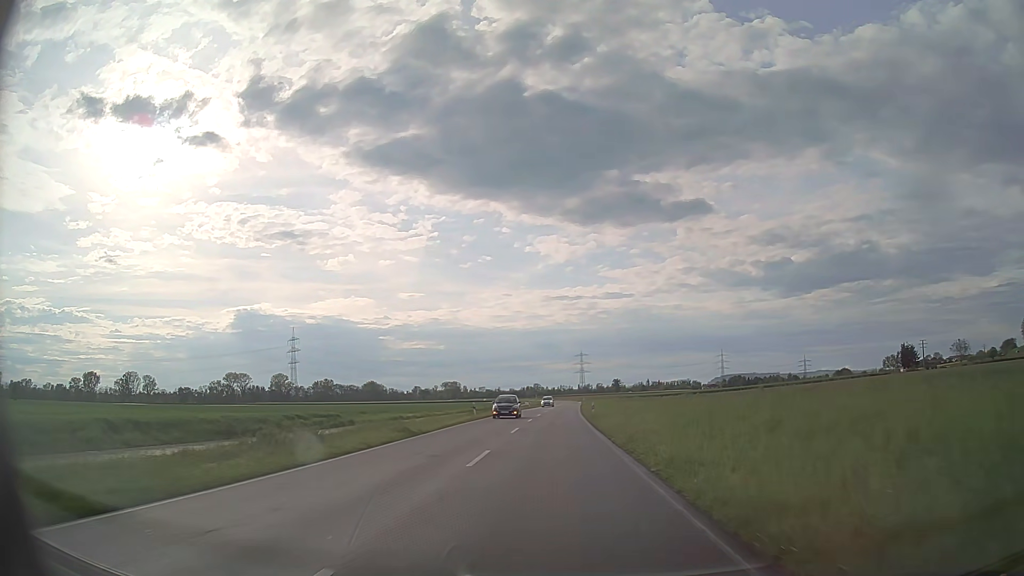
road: tertiary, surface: asphalt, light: Day
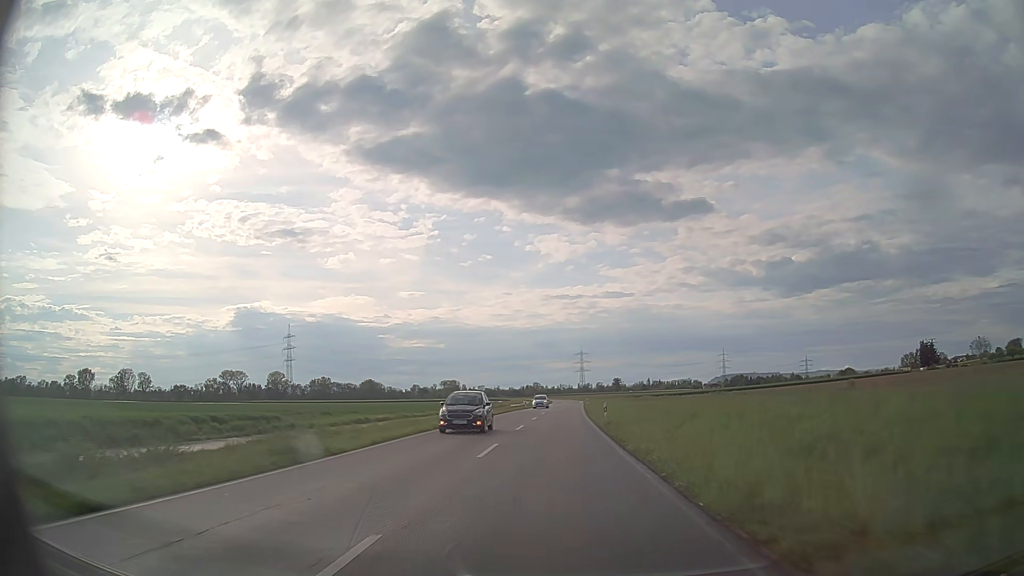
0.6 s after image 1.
(0.0, +10.8) m; 0°
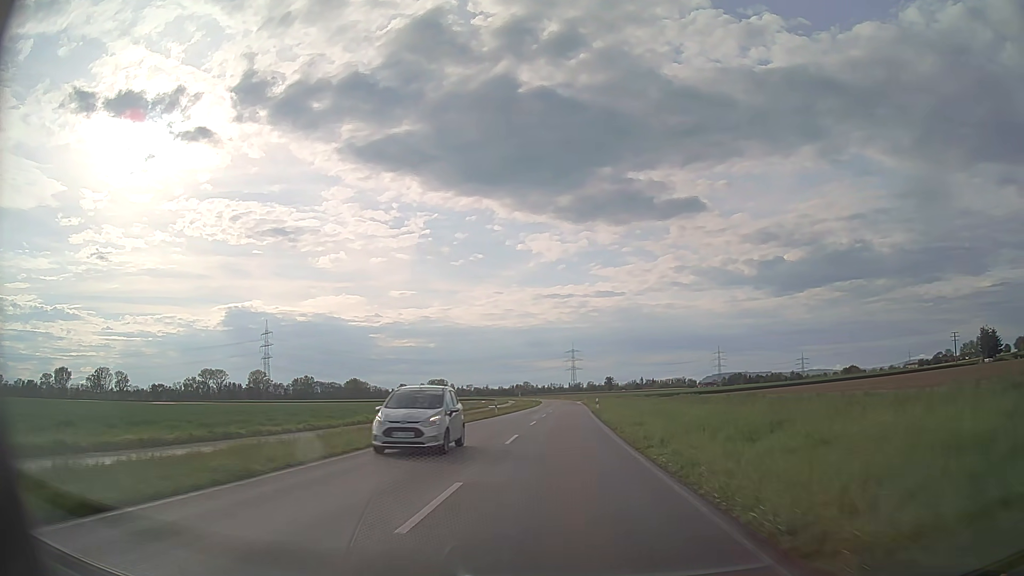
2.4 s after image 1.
(+0.1, +32.6) m; +1°
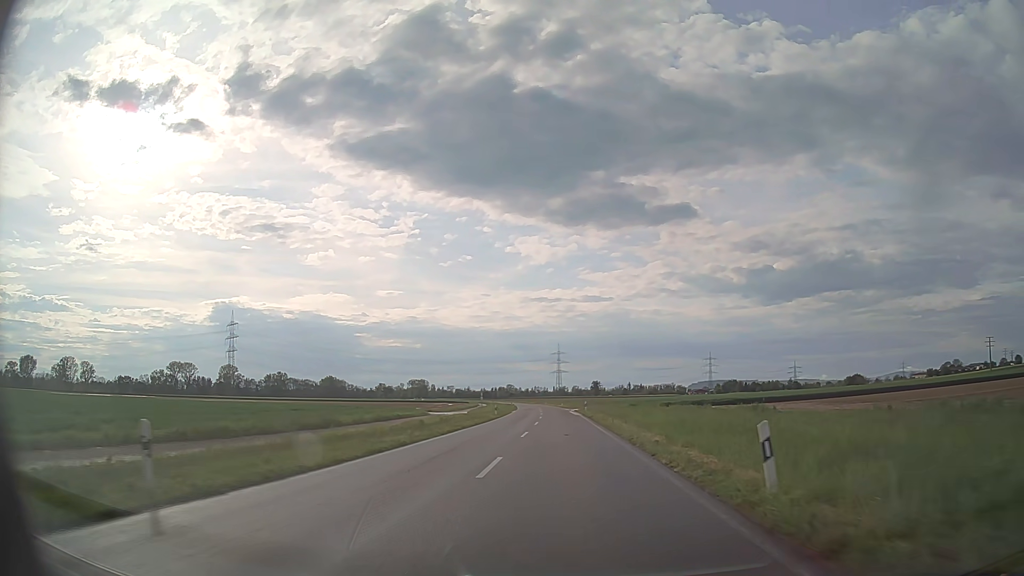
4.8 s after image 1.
(+0.6, +43.9) m; +1°
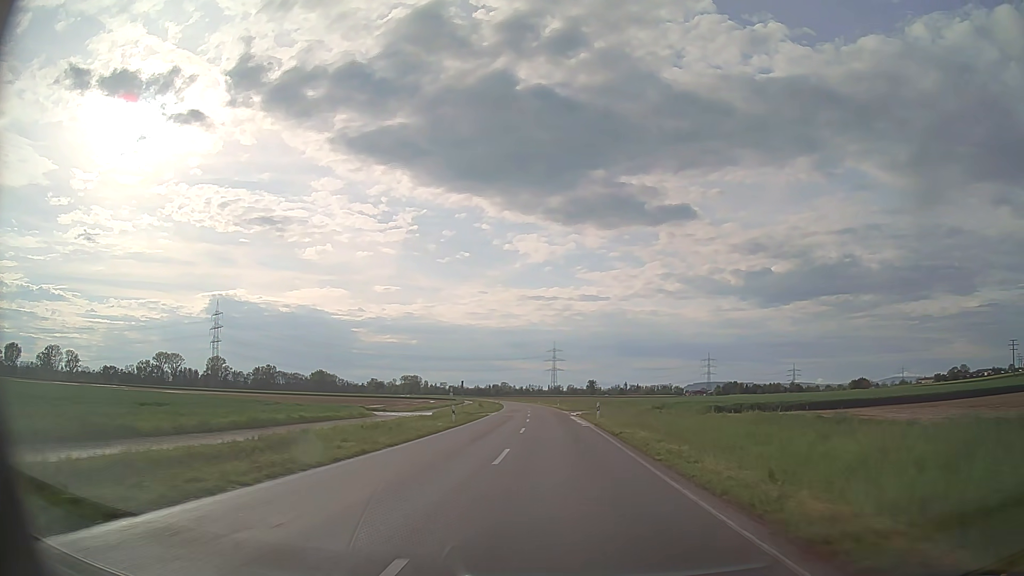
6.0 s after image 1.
(+0.1, +22.0) m; 0°
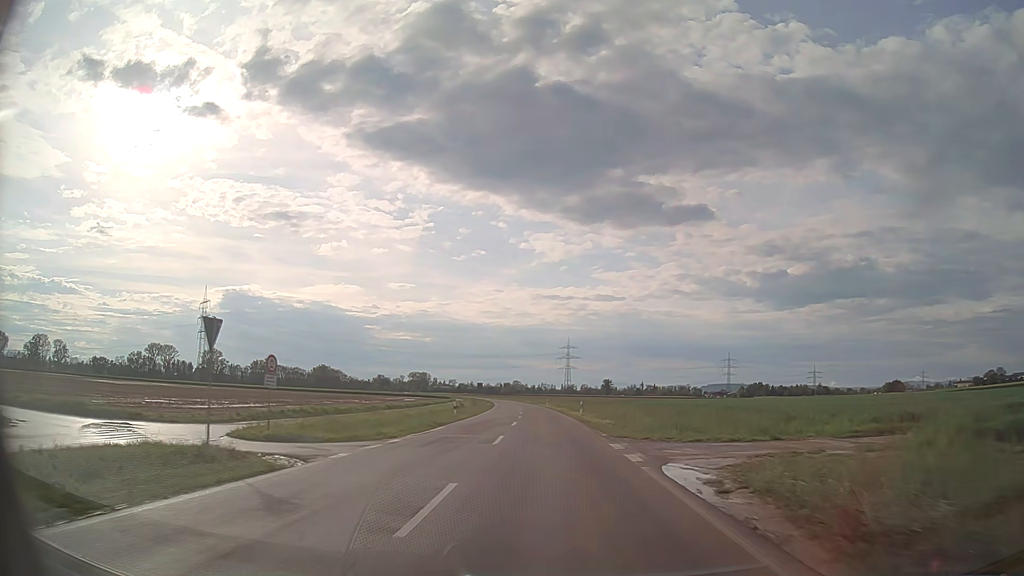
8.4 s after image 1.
(-0.3, +44.2) m; -1°
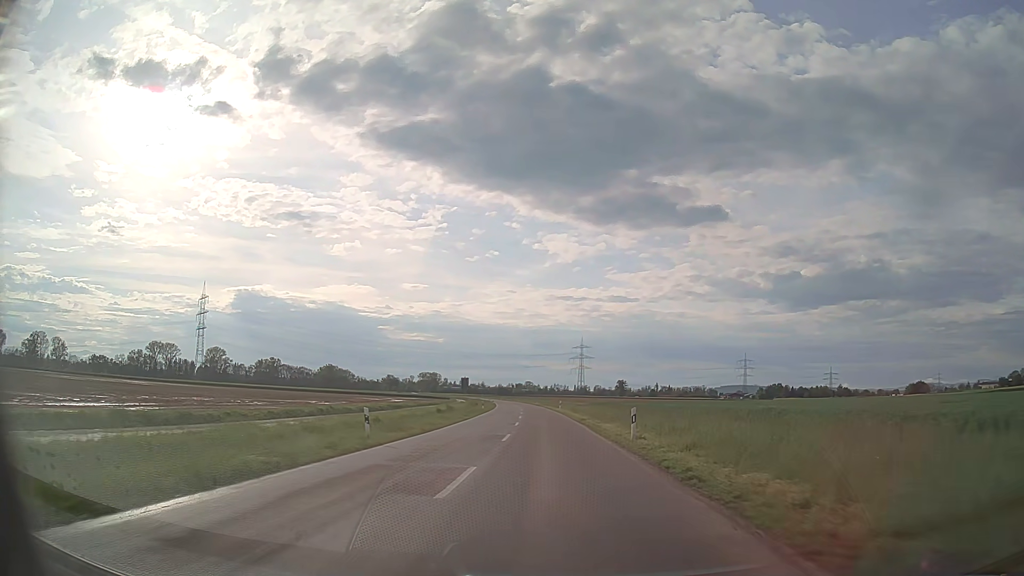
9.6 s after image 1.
(-0.2, +22.1) m; -1°
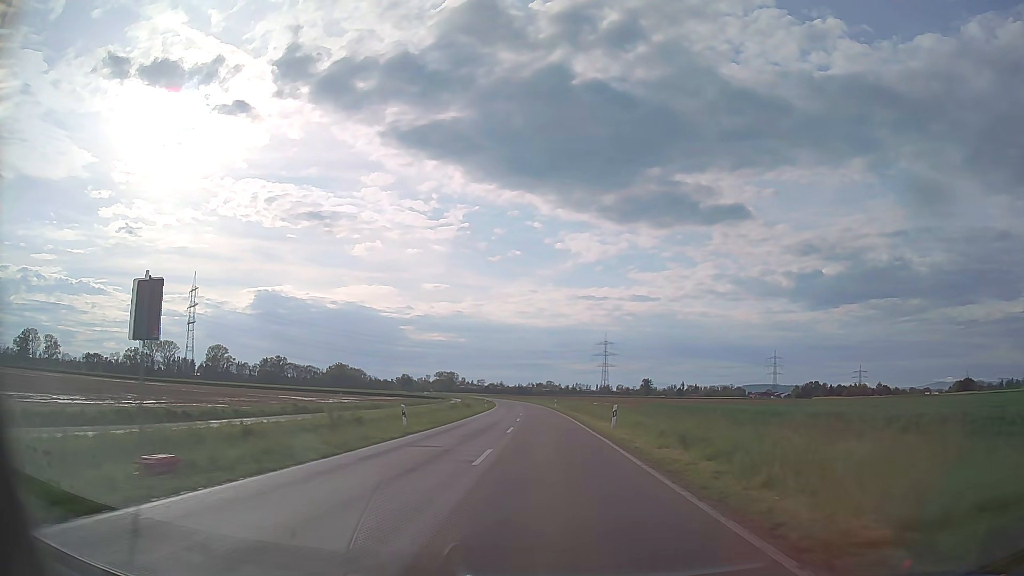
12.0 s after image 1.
(-0.8, +44.4) m; -2°
(0, +10) (0, +20) (0, +30) (-1, +40) (-1, +50) (-1, +60) (-2, +70) (-2, +80) (-3, +90) (-4, +100) m
